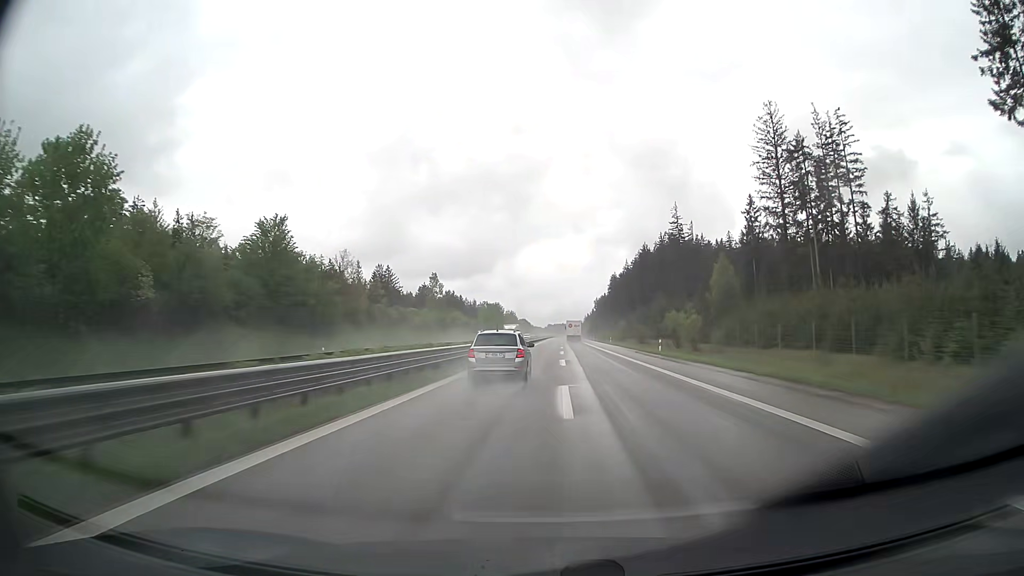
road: trunk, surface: asphalt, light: Day
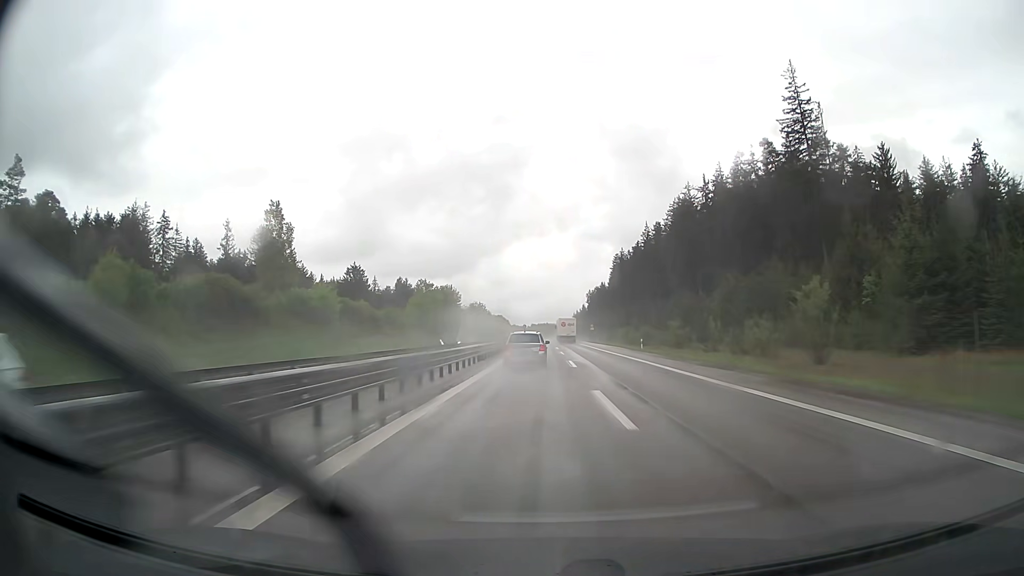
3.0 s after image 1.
(+1.1, +91.7) m; +2°
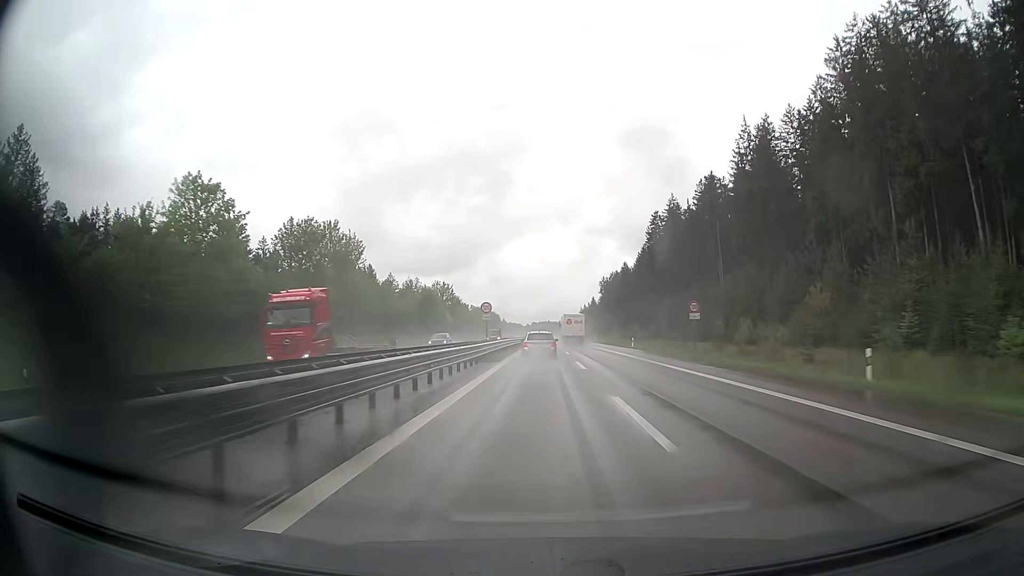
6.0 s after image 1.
(-0.4, +92.1) m; 0°
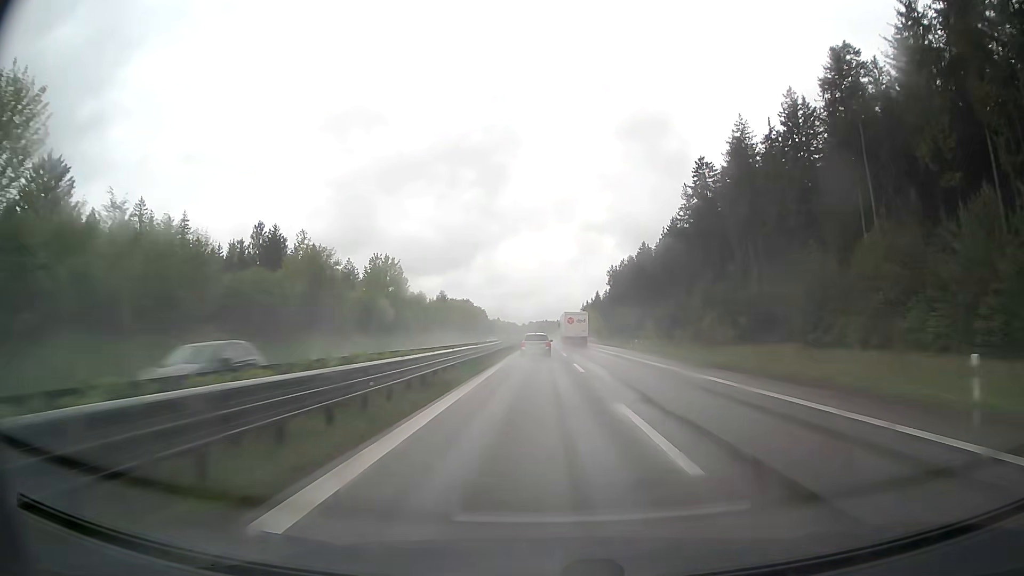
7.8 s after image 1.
(+0.2, +55.4) m; 0°
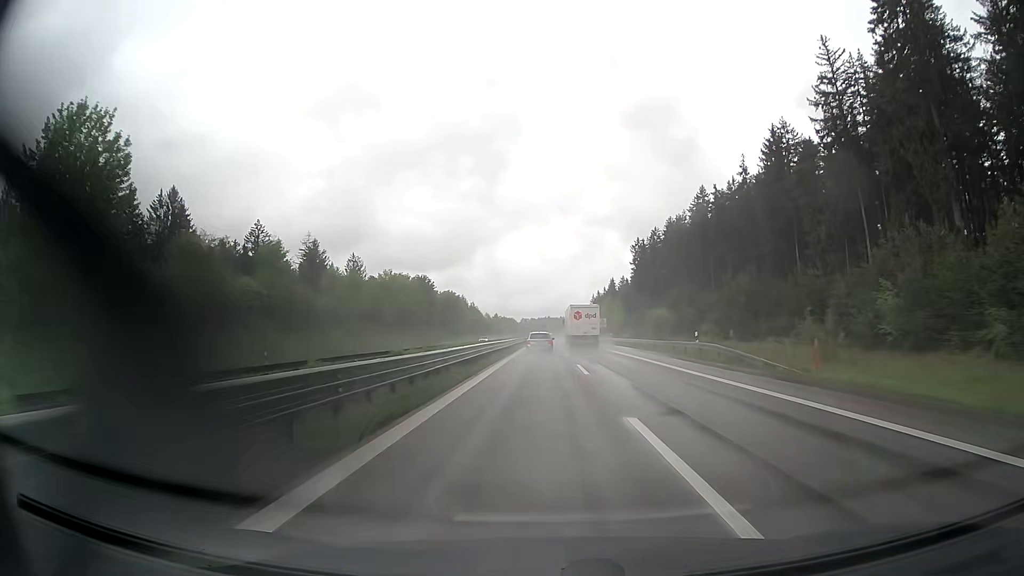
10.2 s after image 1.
(-0.2, +73.8) m; 0°
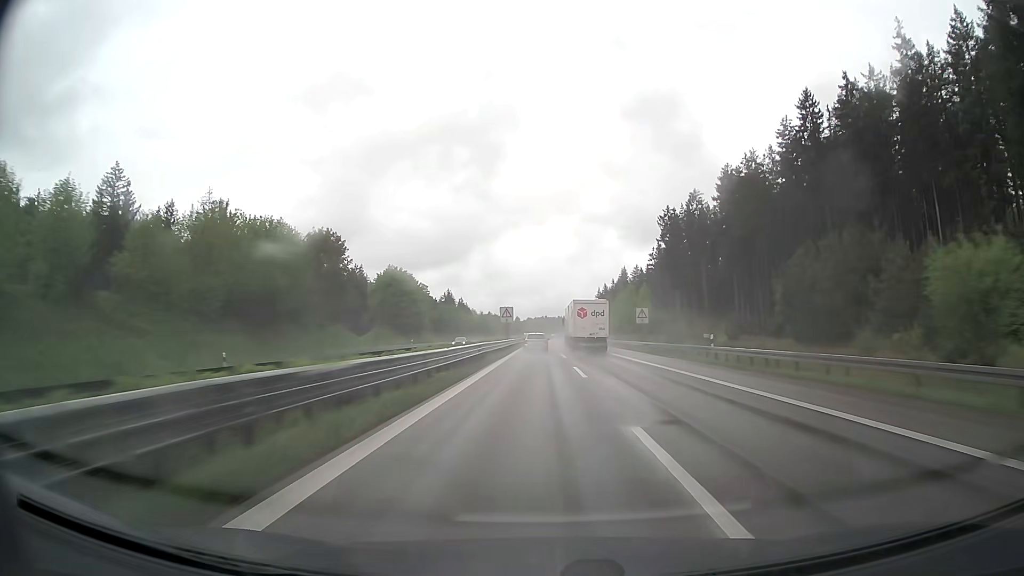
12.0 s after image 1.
(+0.2, +55.1) m; 0°
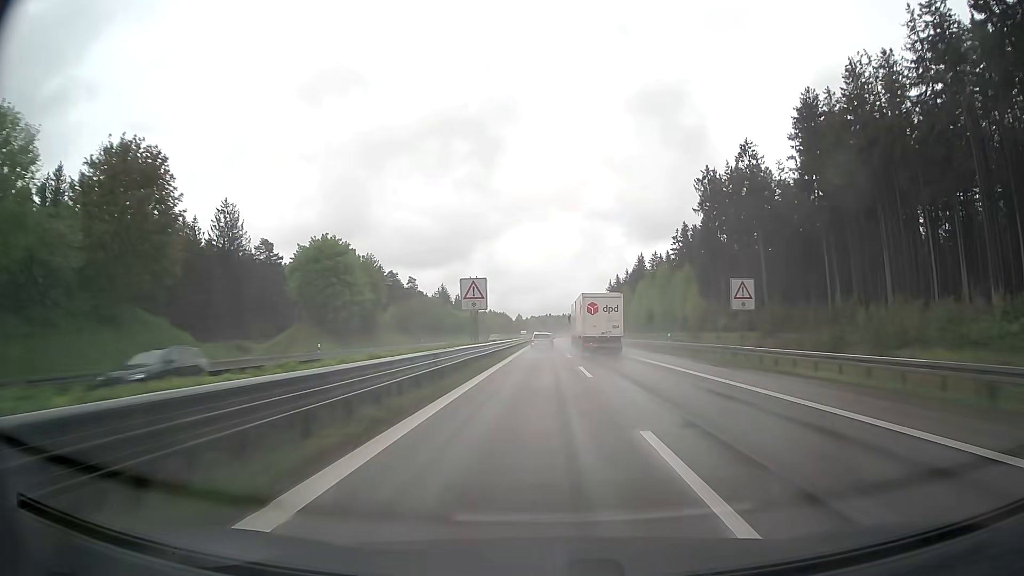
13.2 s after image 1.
(-0.1, +36.6) m; 0°
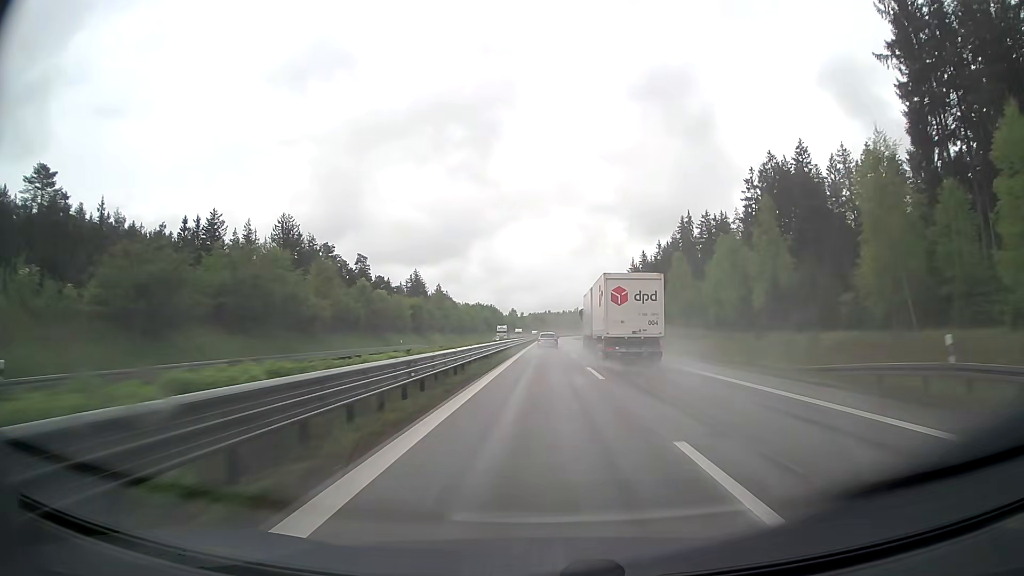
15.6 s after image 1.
(-0.2, +73.0) m; 0°
(0, +10) (0, +20) (0, +30) (0, +40) (0, +50) (0, +60) (0, +70) (0, +80) (0, +90) (0, +100) m
